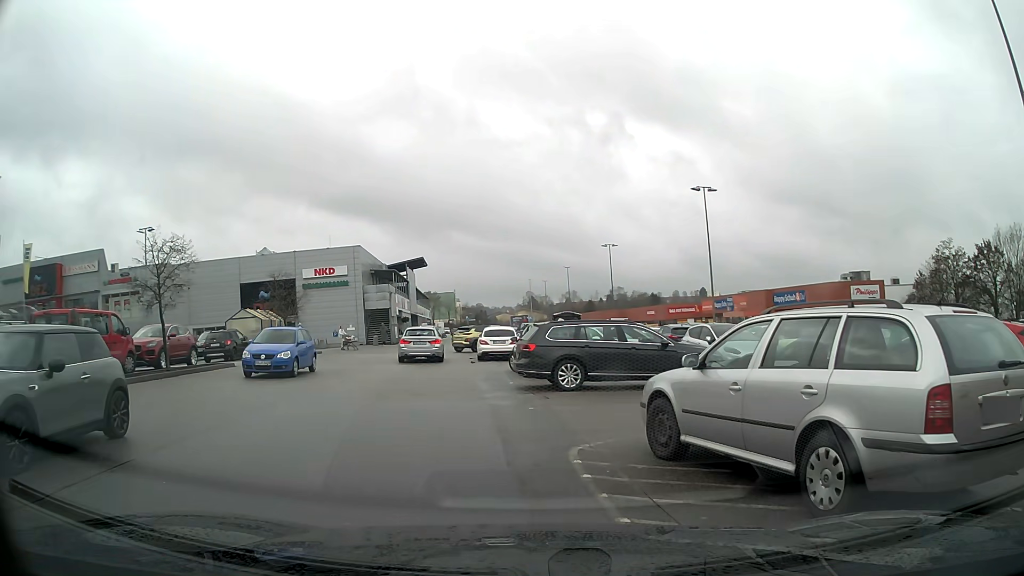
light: Day
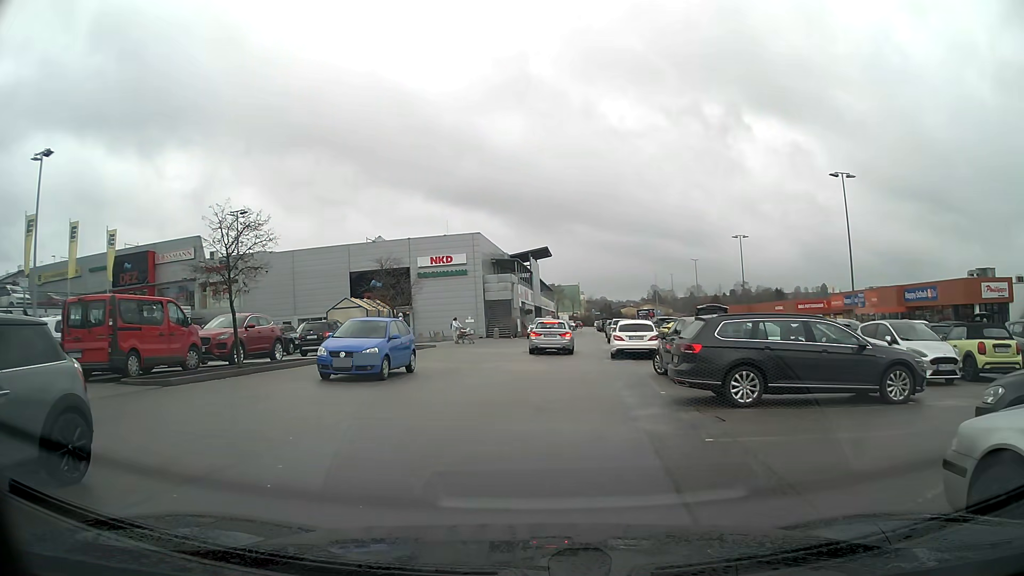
(-0.3, +3.5) m; -10°
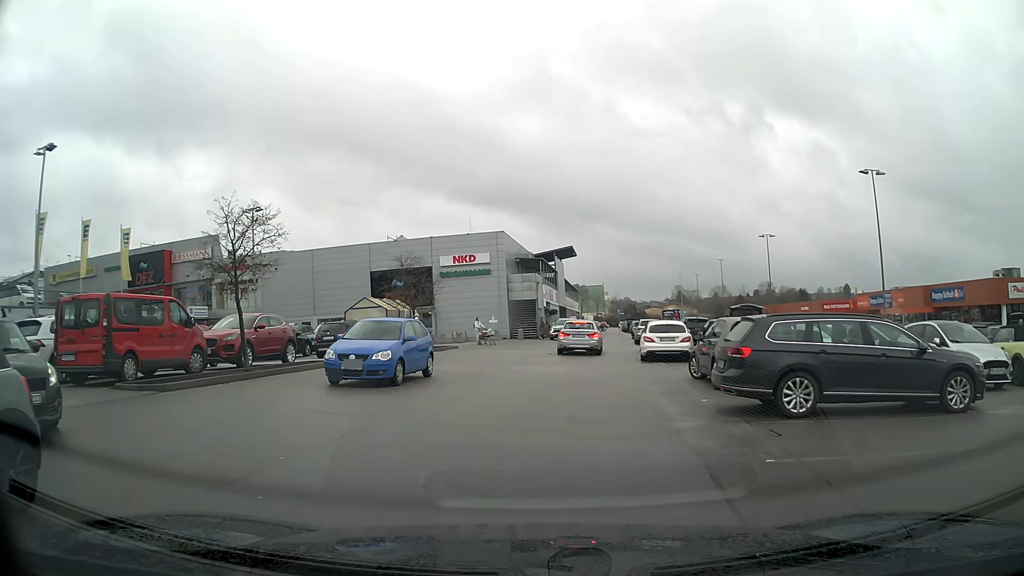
(0.0, +1.2) m; -1°
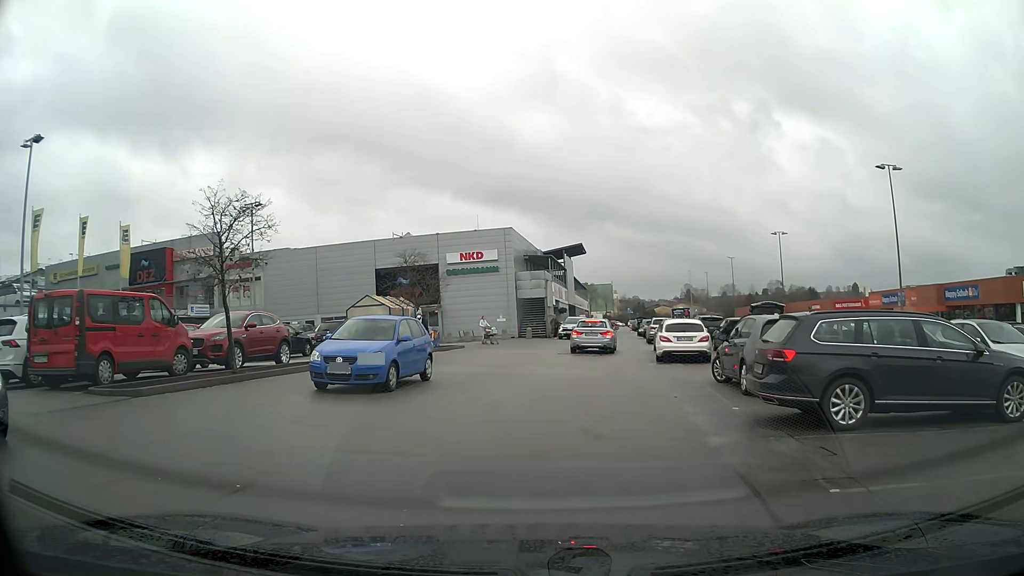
(0.0, +1.3) m; -1°
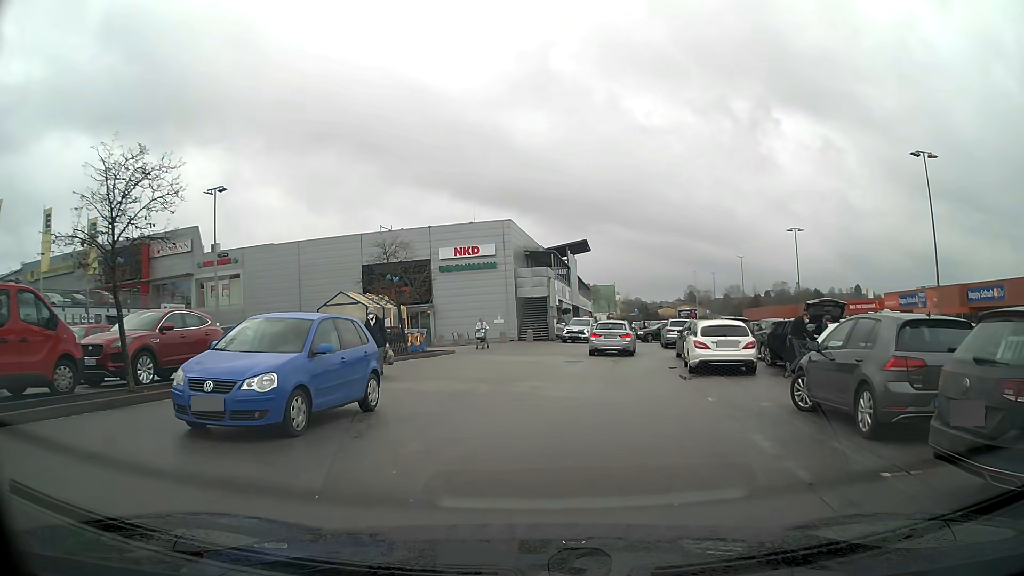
(0.0, +4.7) m; 0°
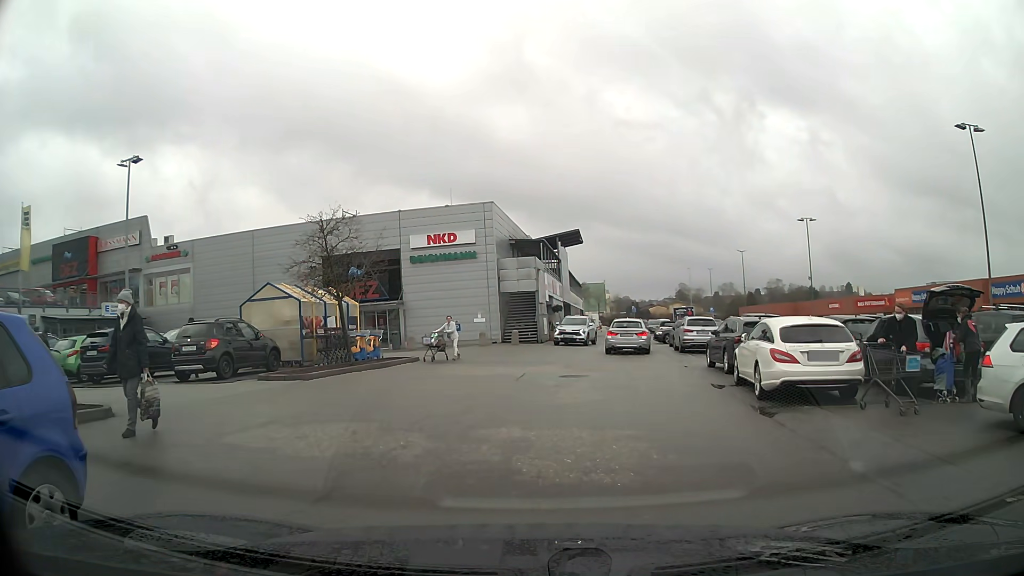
(+0.1, +6.7) m; +1°
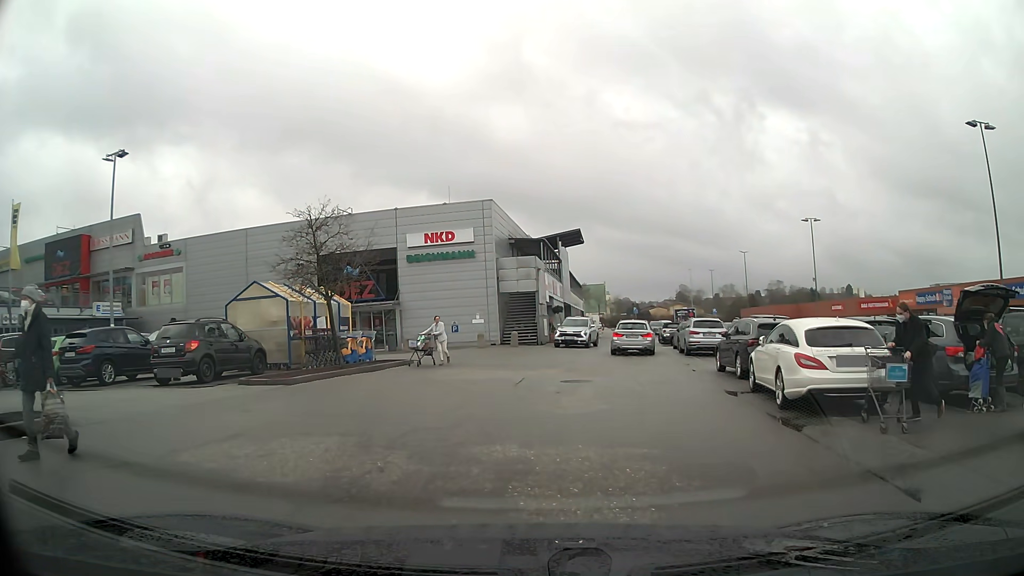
(0.0, +1.1) m; 0°
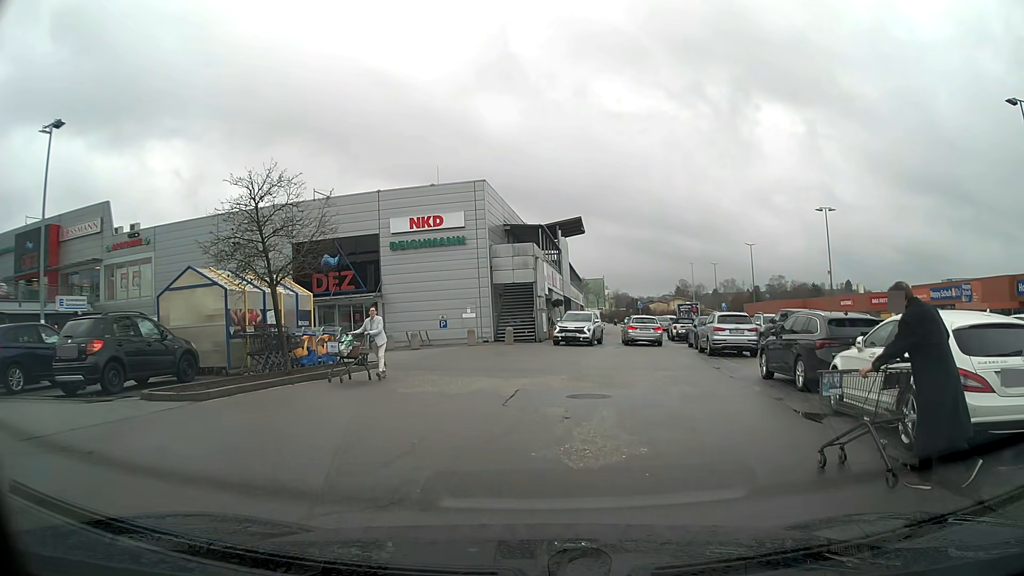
(0.0, +4.0) m; 0°
(+1, +10) (+5, +19) (+14, +19) (+24, +18) (+33, +20) (+36, +30) (+38, +39) (+40, +49) (+41, +59) (+42, +69) m
